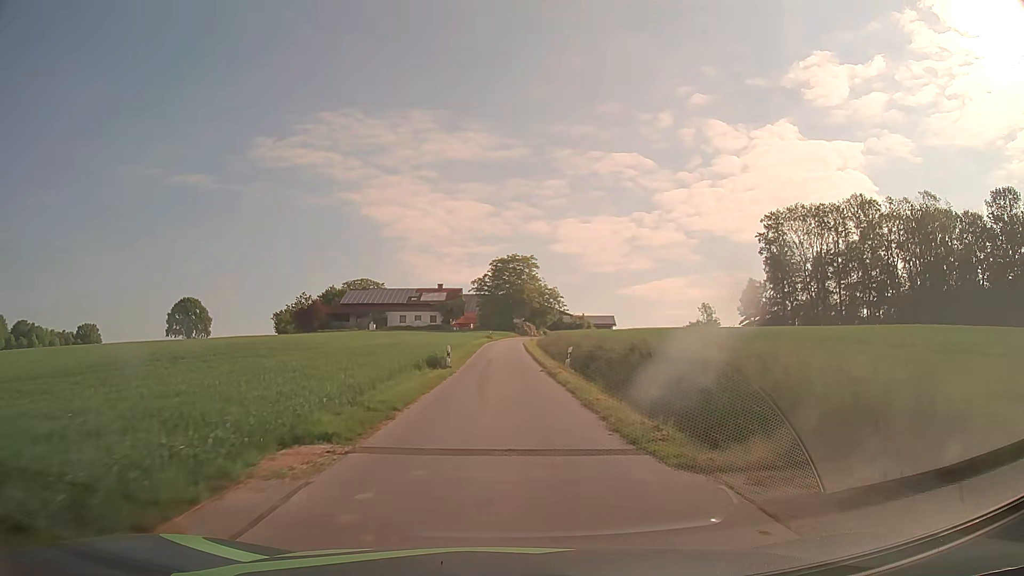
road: unclassified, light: Day
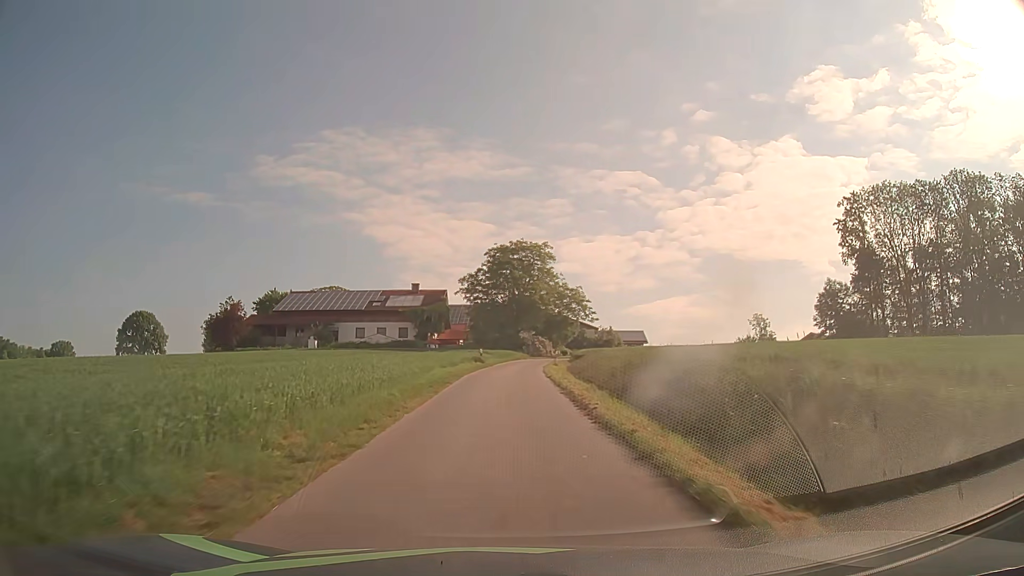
(0.0, +33.9) m; 0°
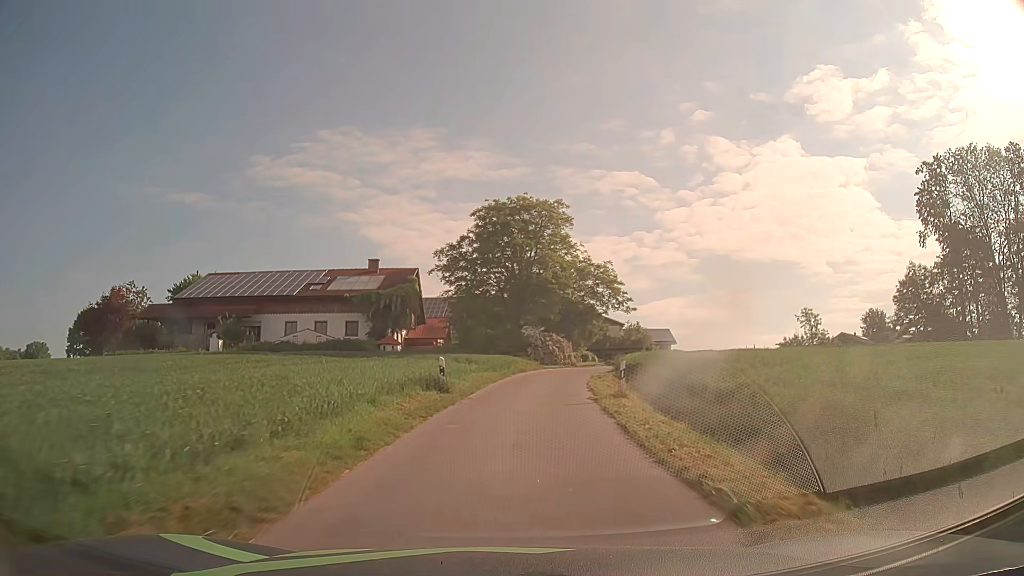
(-0.1, +24.2) m; 0°
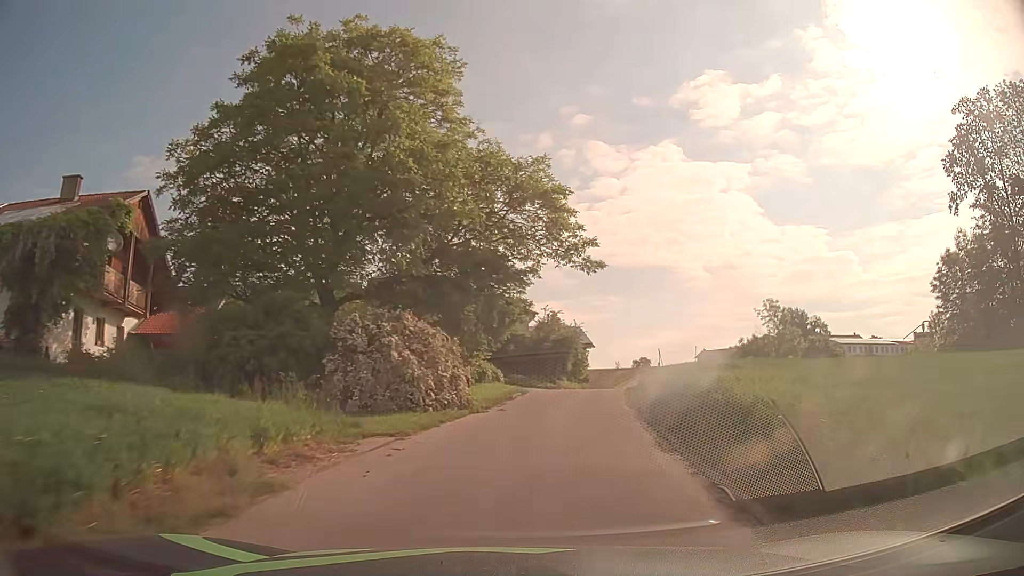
(+2.3, +30.5) m; +11°
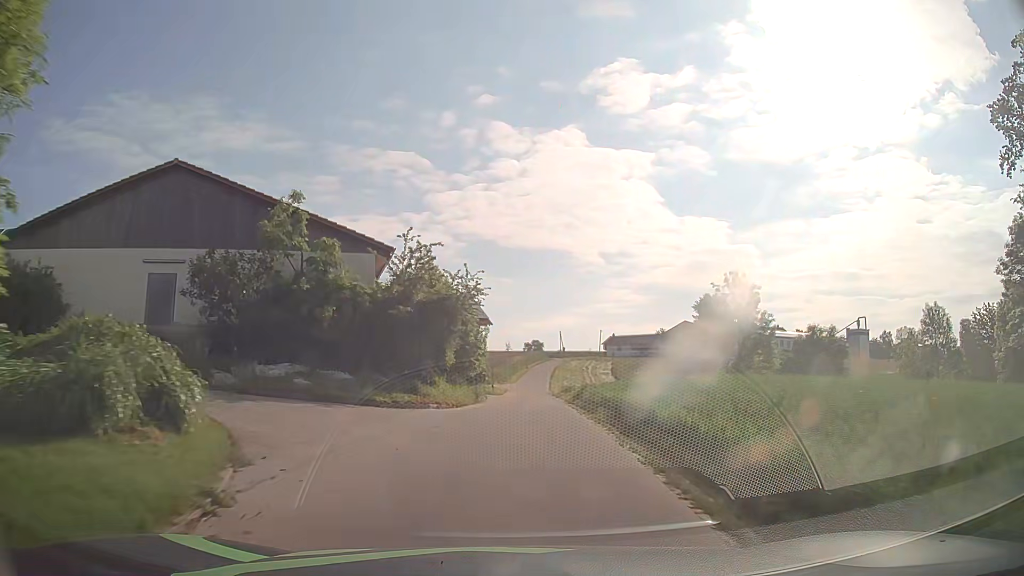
(+2.1, +21.8) m; +10°
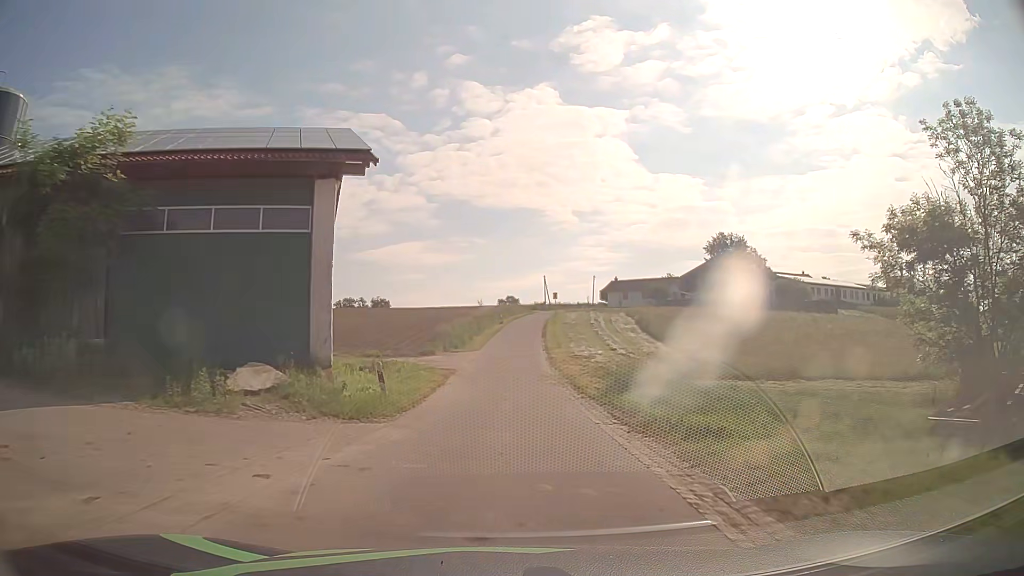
(+1.0, +37.4) m; +2°
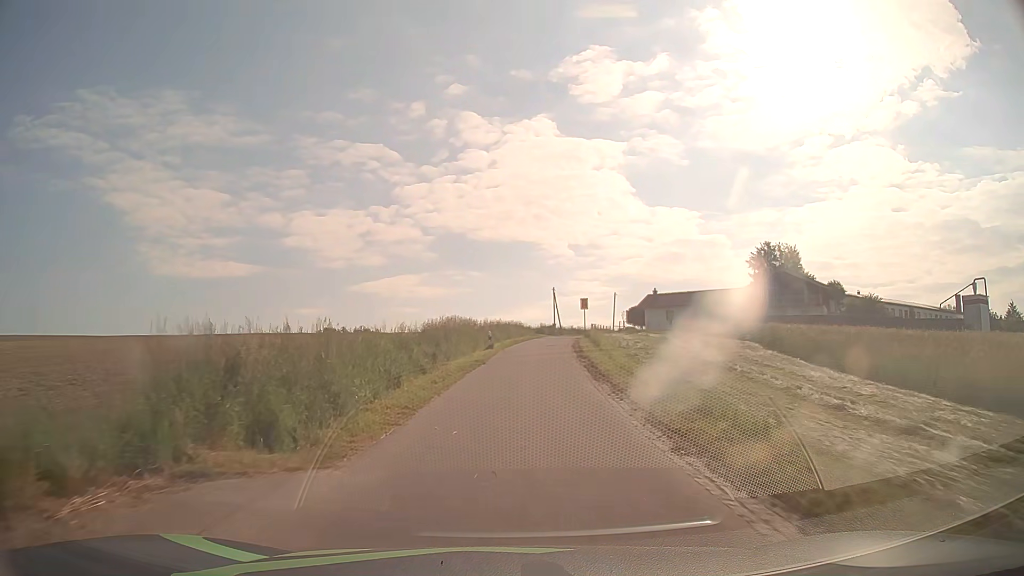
(-0.1, +32.9) m; +1°
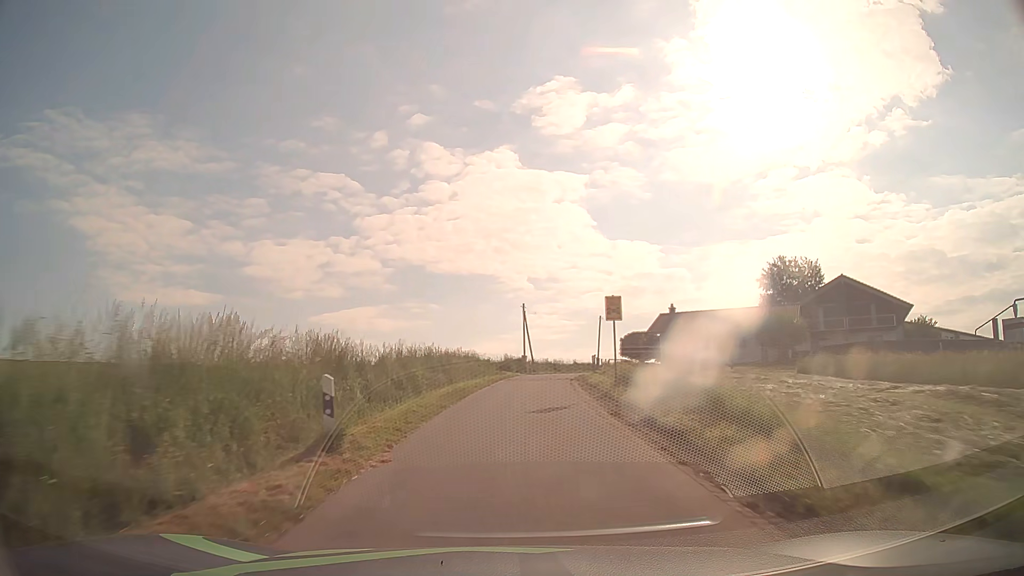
(+0.6, +25.4) m; +3°
